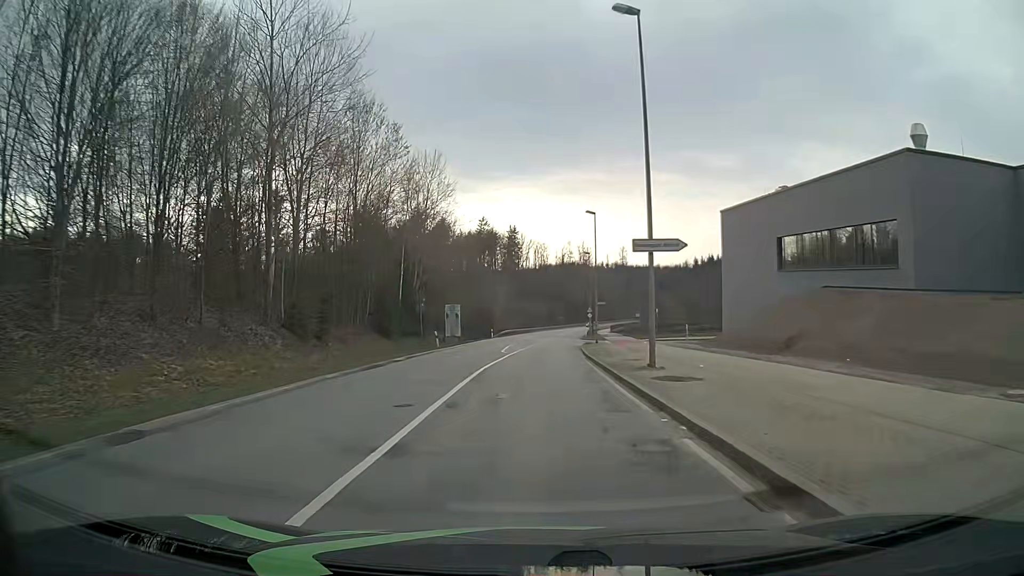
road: secondary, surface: asphalt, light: Day
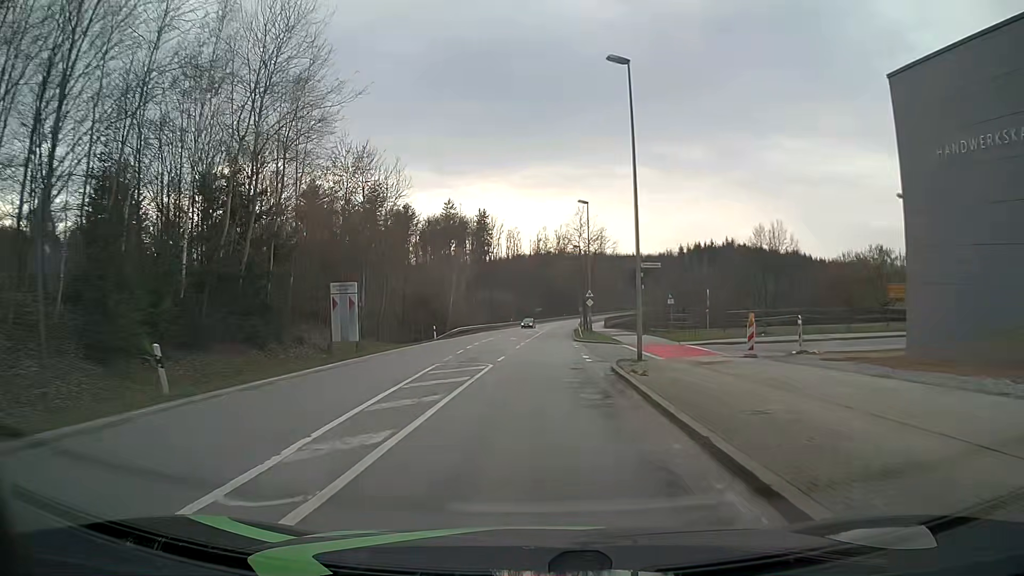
(+0.7, +30.6) m; +2°
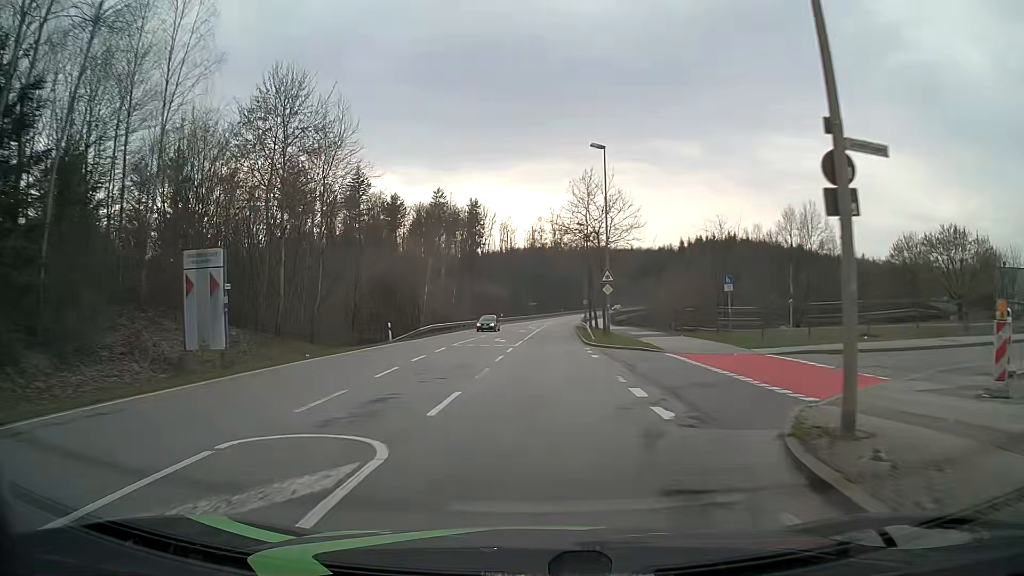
(+0.2, +15.2) m; 0°
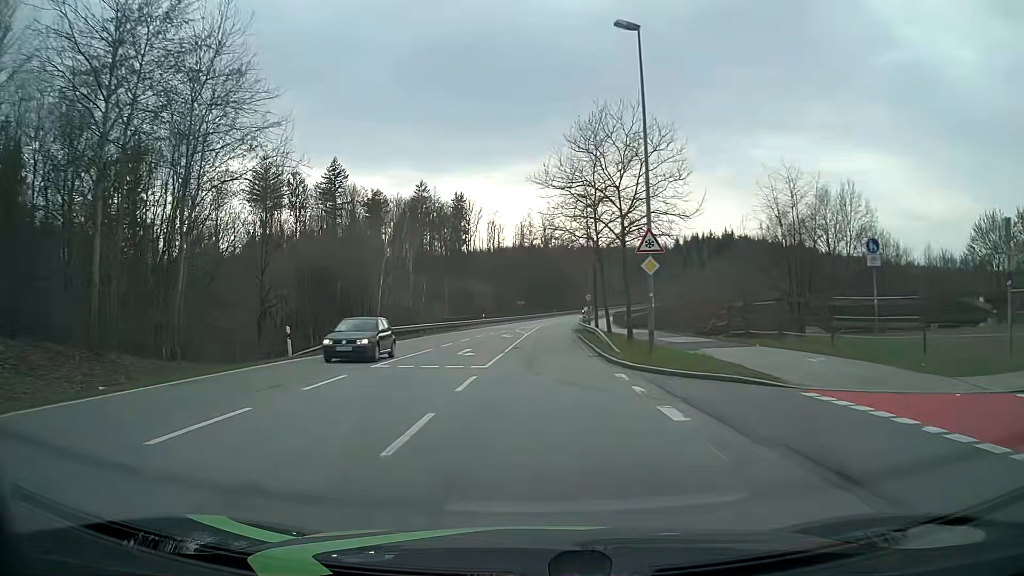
(+0.3, +15.2) m; +1°
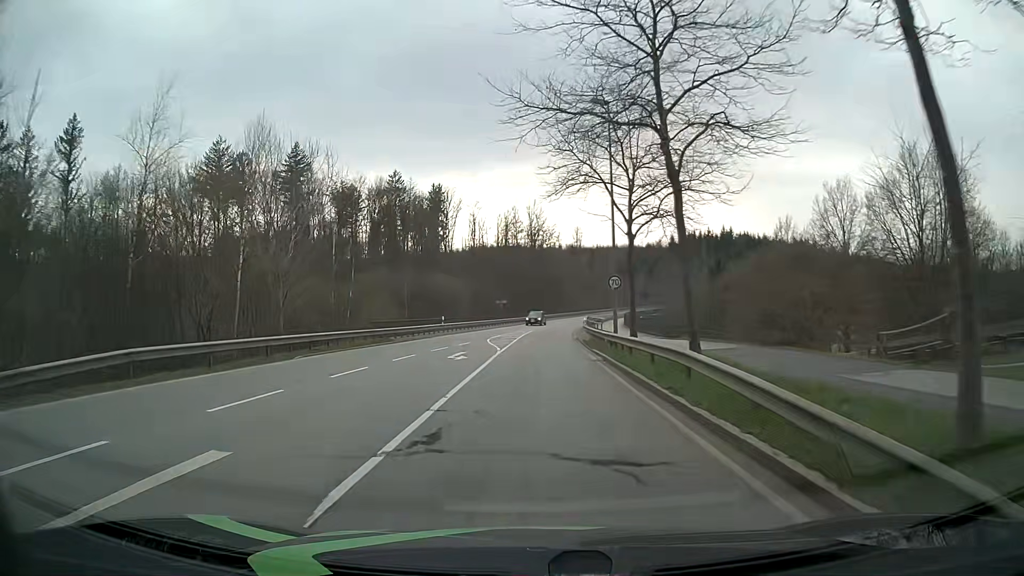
(+0.4, +22.8) m; +2°
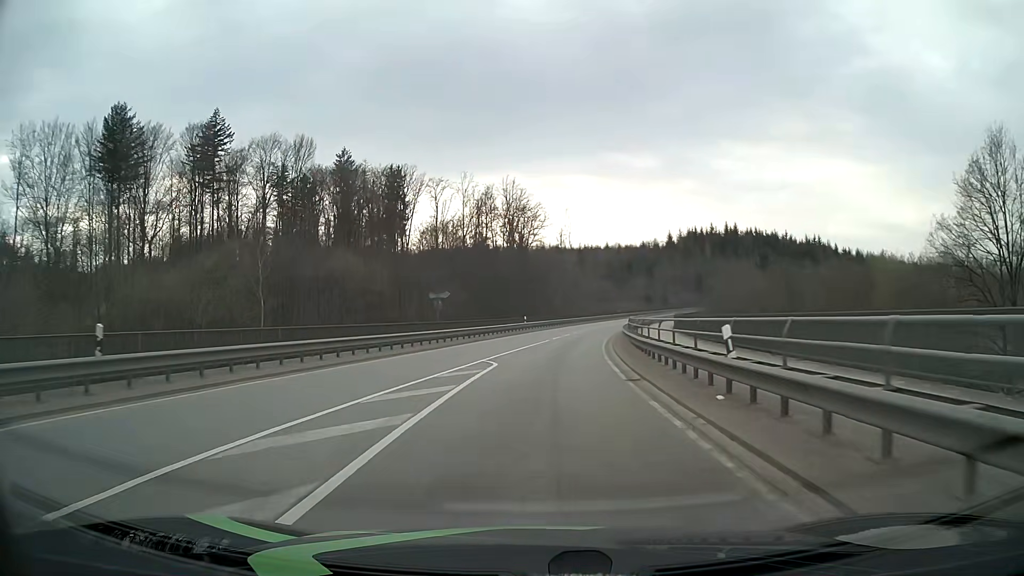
(+0.4, +39.5) m; +2°
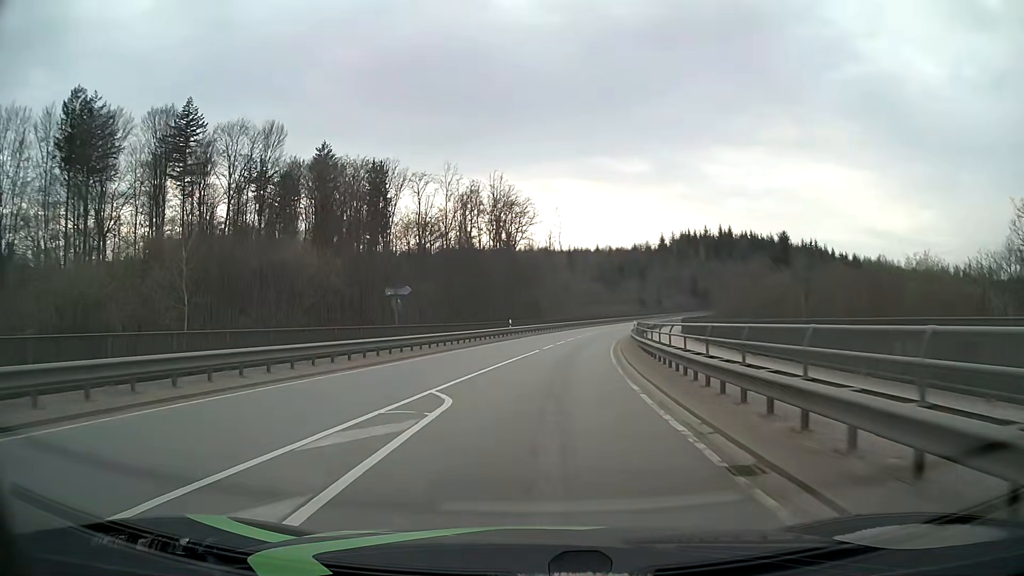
(0.0, +8.7) m; +1°
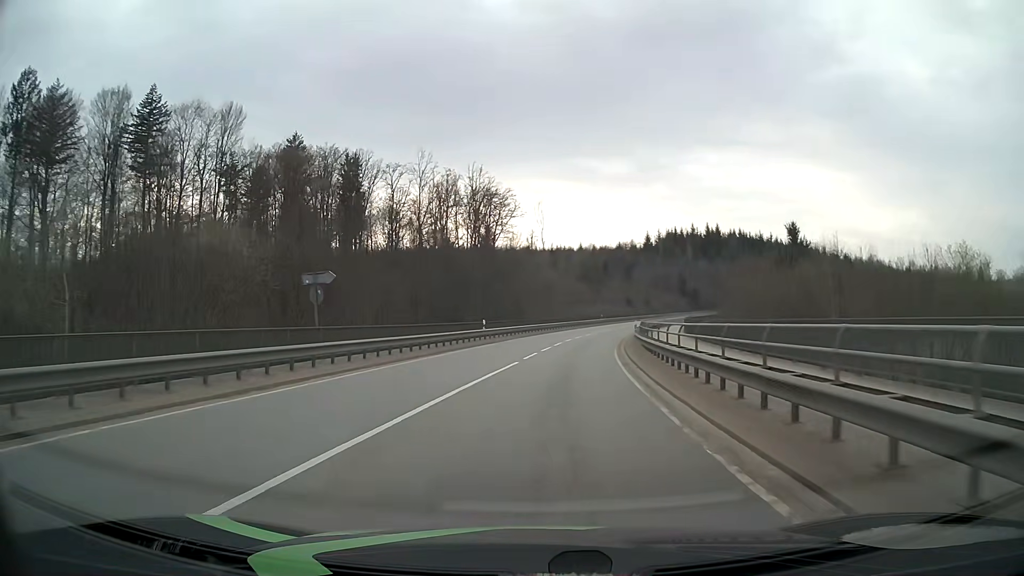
(+0.1, +8.9) m; +1°
